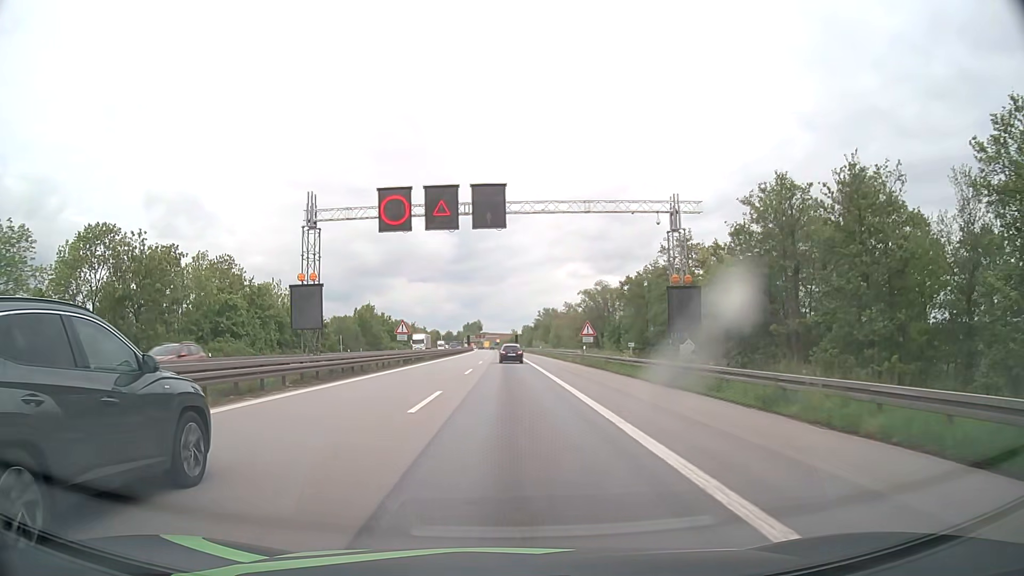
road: motorway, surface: asphalt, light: Day
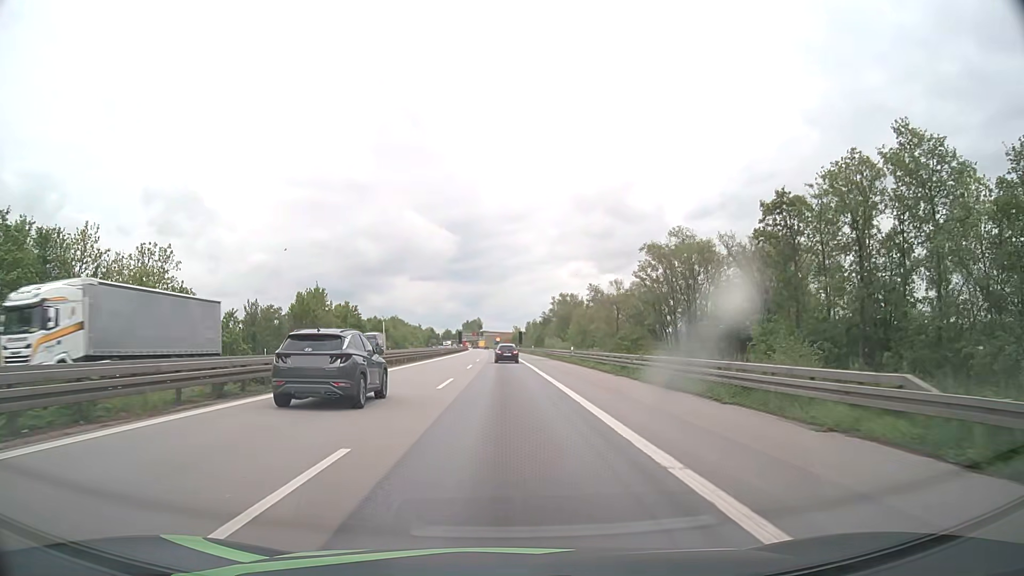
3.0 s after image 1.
(+0.1, +47.4) m; 0°
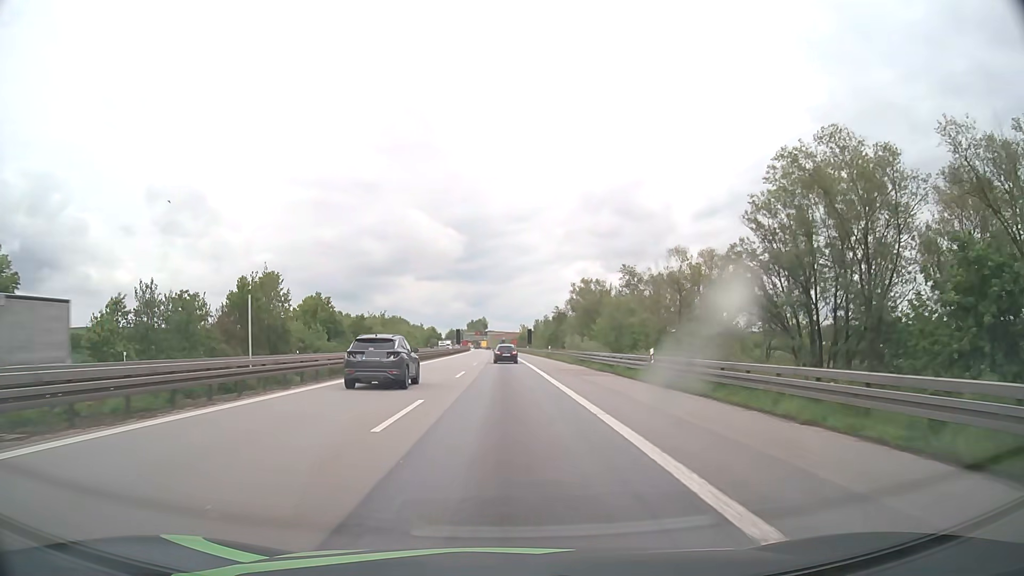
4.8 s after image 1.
(-0.1, +28.5) m; -1°
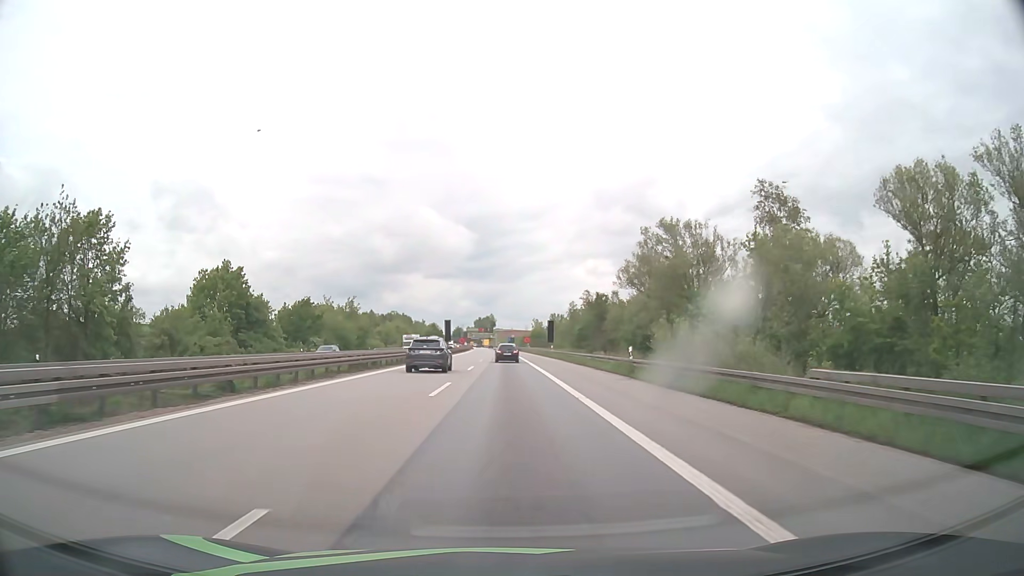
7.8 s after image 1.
(-0.3, +47.4) m; -1°
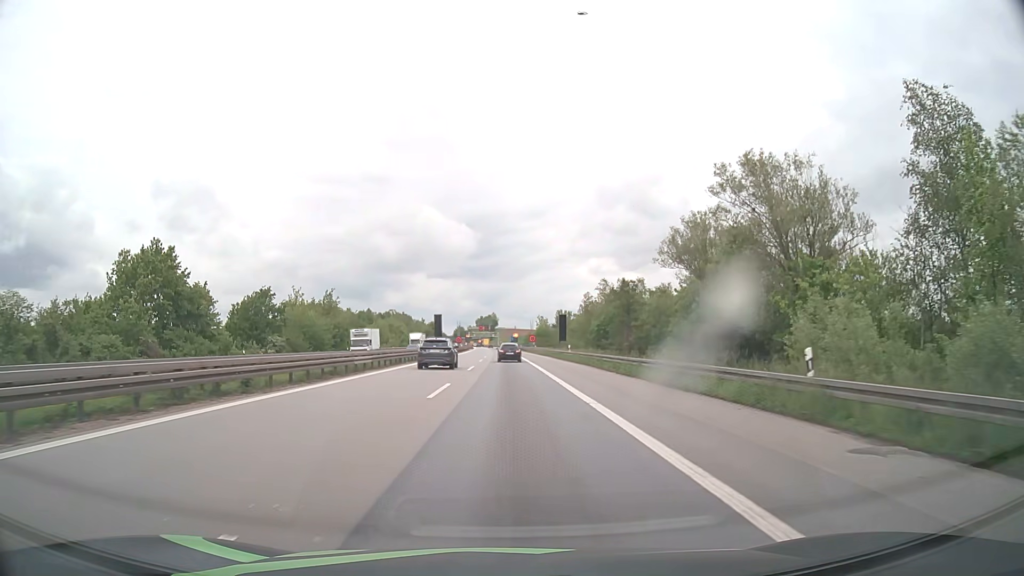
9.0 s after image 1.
(-0.1, +18.9) m; 0°
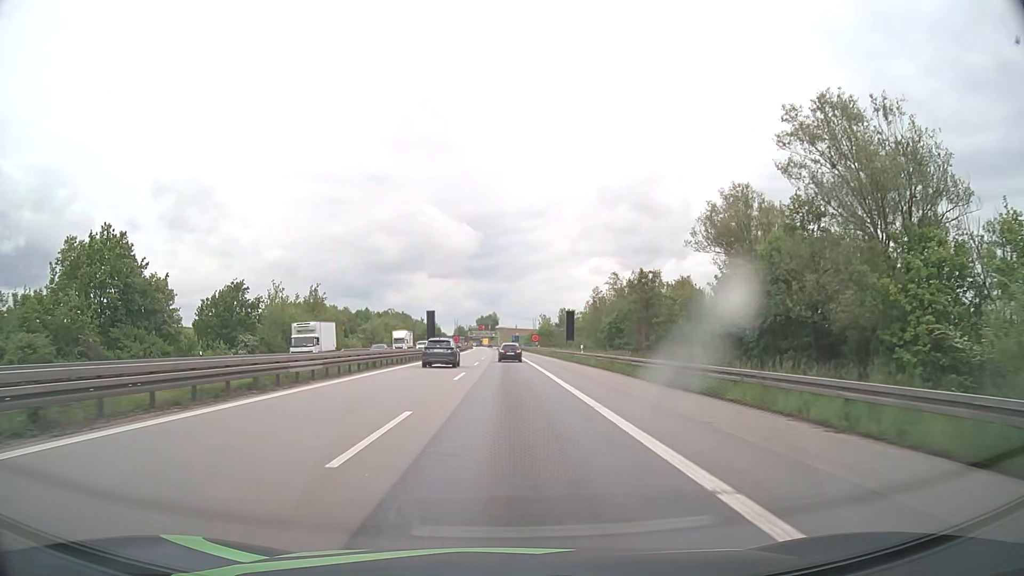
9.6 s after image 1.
(0.0, +9.4) m; 0°
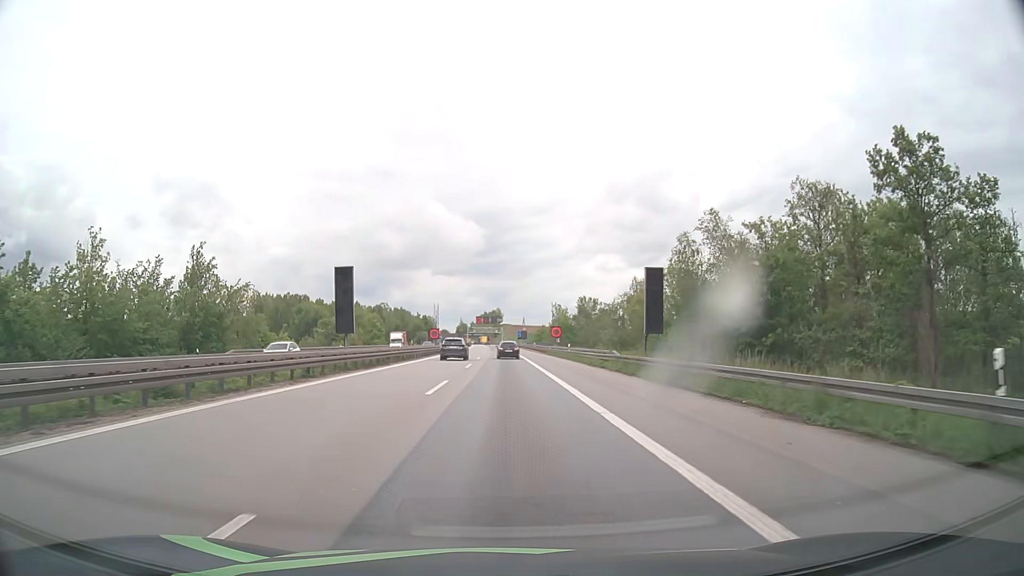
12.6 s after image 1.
(-0.1, +44.2) m; -1°
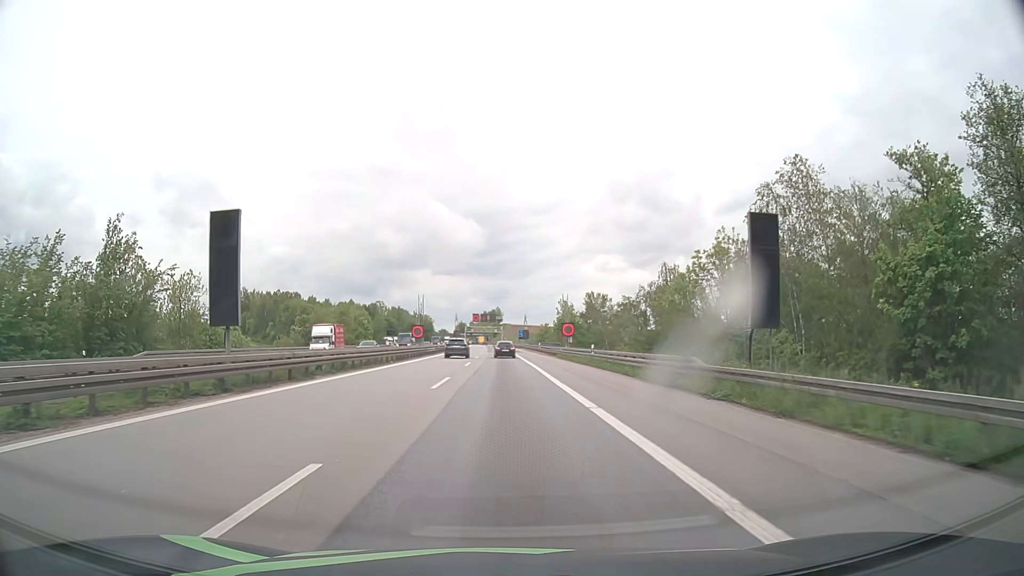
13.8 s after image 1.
(0.0, +15.9) m; 0°
(0, +10) (0, +20) (0, +30) (0, +40) (-1, +50) (-1, +60) (-1, +70) (-1, +80) (-1, +90) (-2, +100) m
